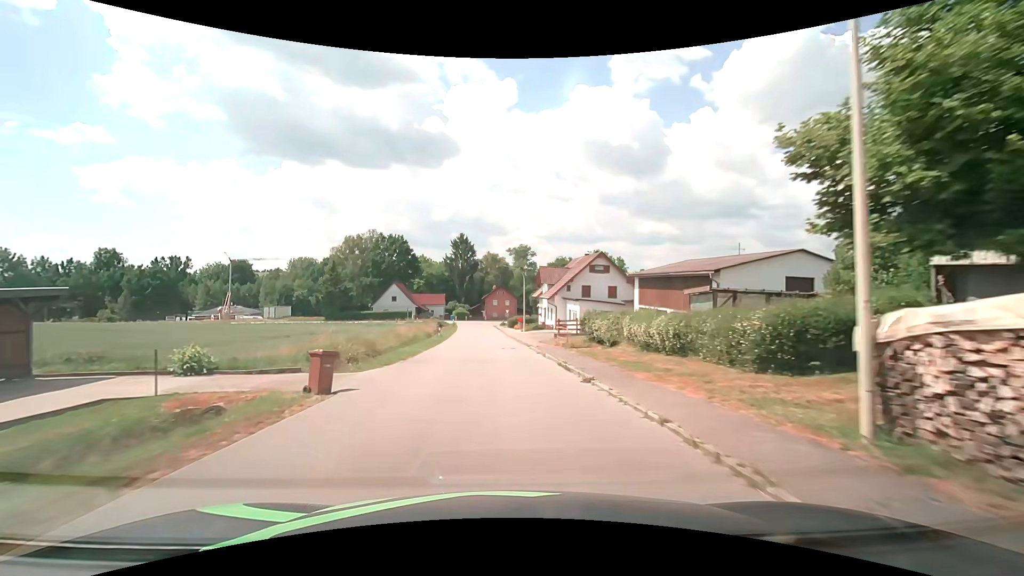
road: tertiary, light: Day
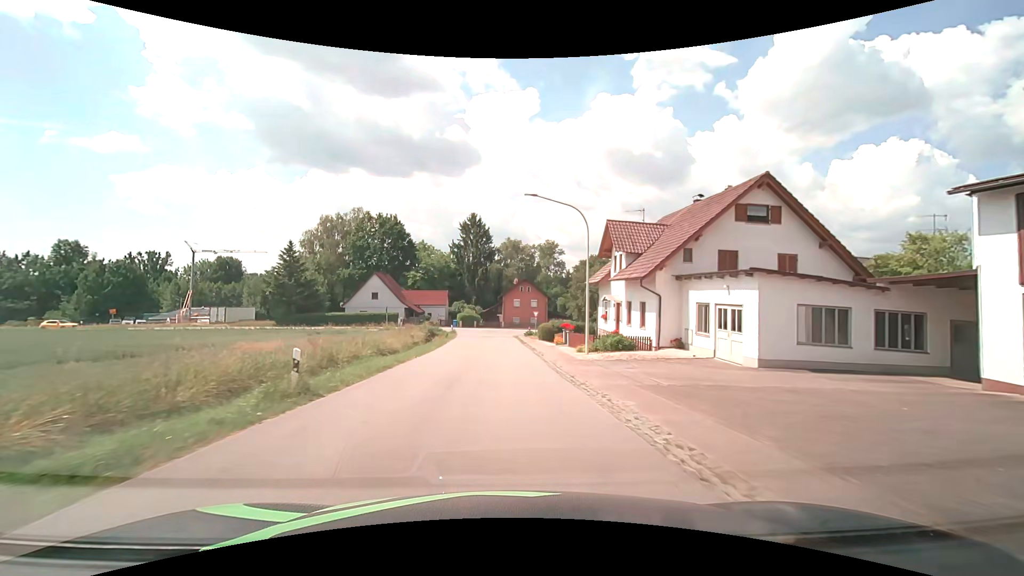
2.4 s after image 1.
(-0.9, +31.3) m; -3°
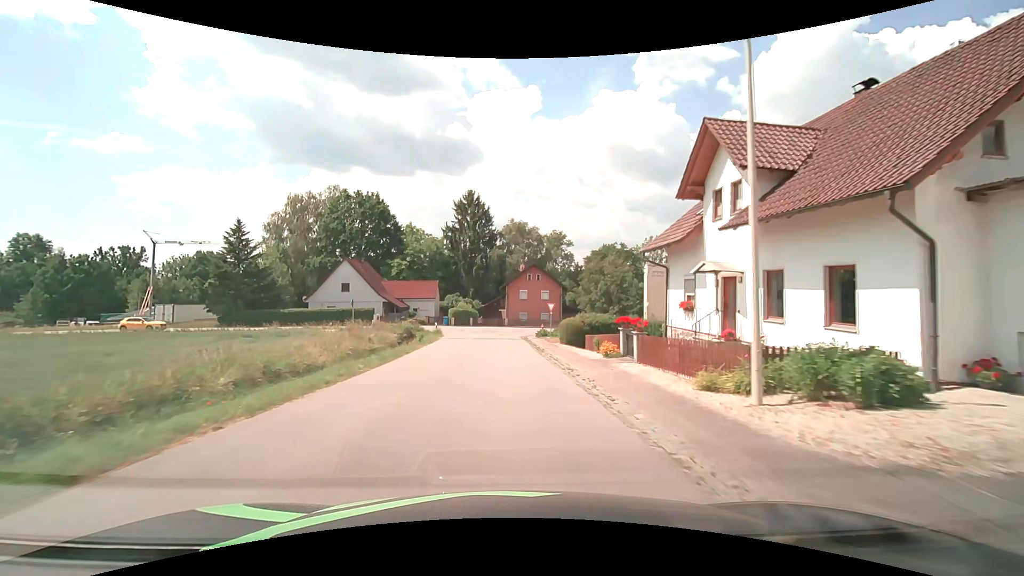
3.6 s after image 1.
(0.0, +15.3) m; 0°
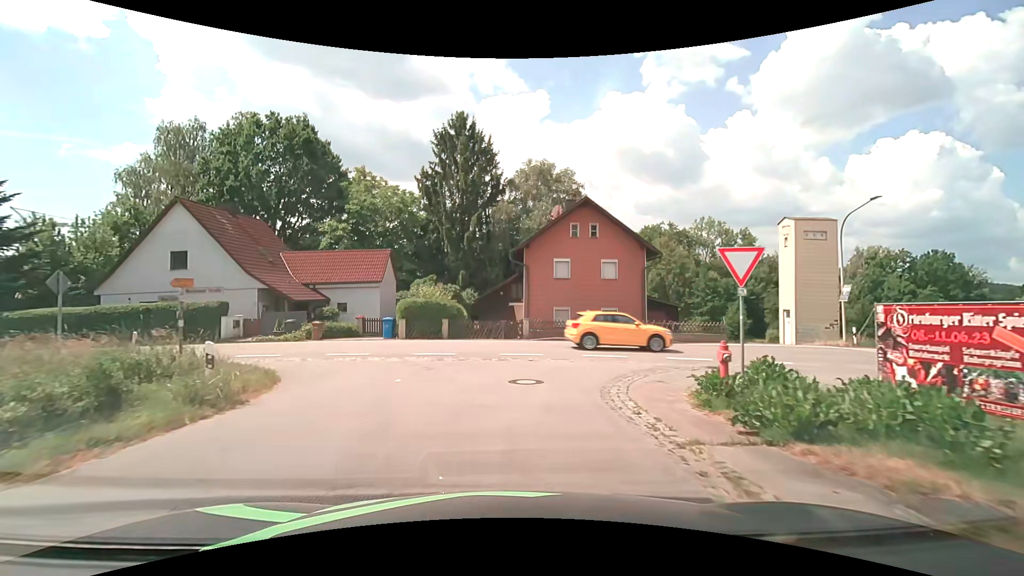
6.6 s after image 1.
(-0.5, +31.9) m; -1°
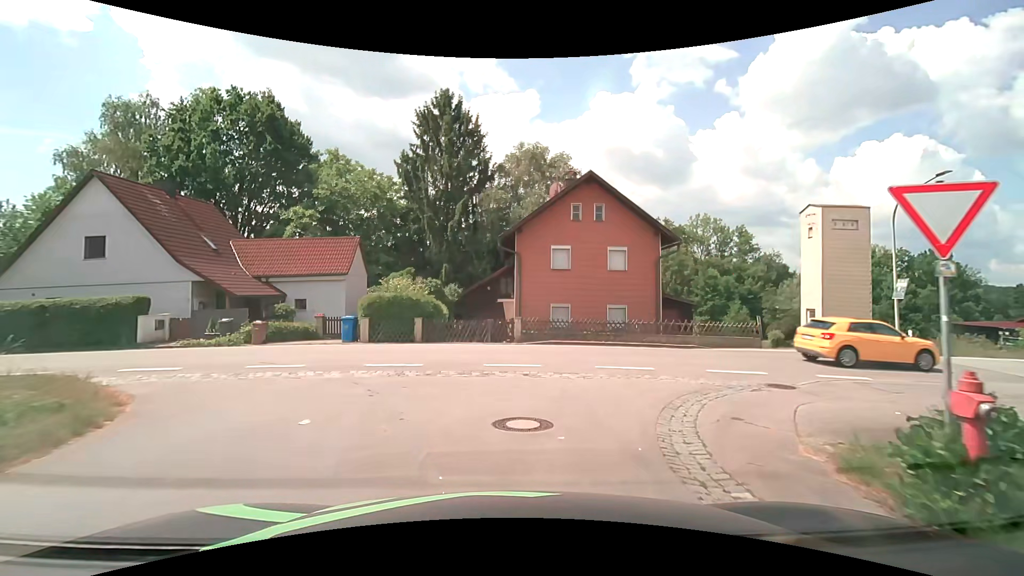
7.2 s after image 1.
(0.0, +4.4) m; +2°
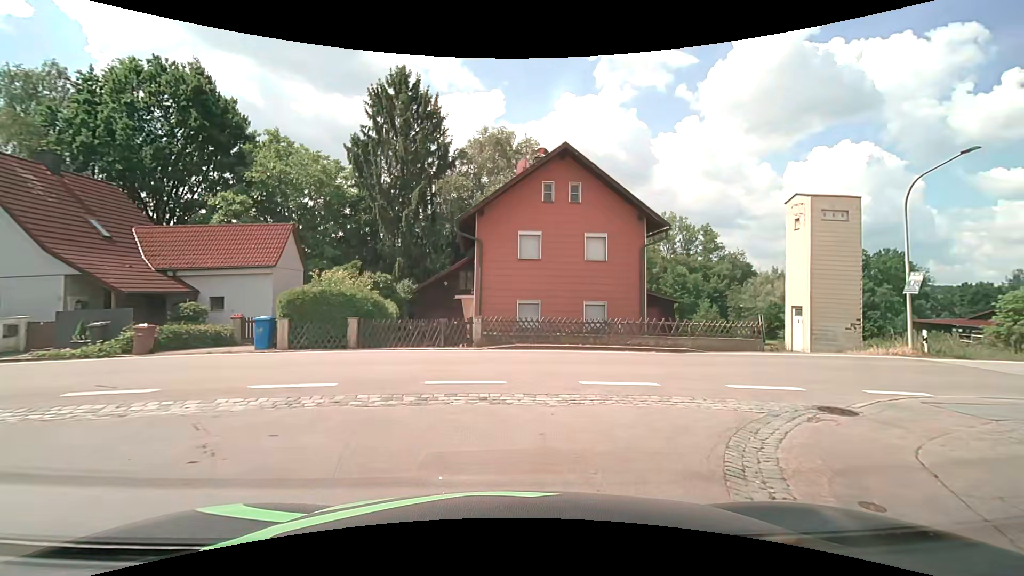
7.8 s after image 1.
(+0.1, +3.5) m; +3°
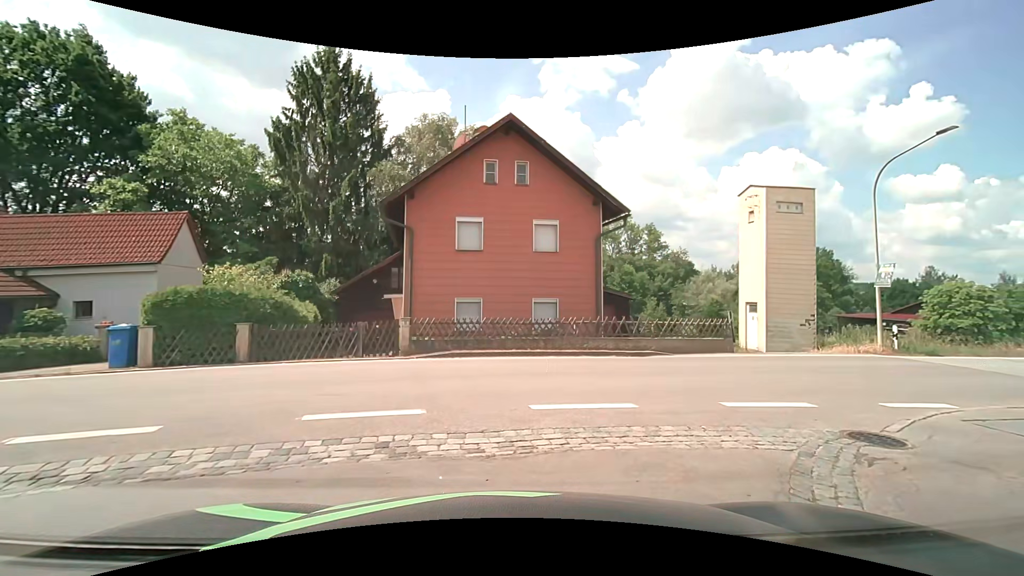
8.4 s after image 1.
(+0.1, +2.6) m; +6°
